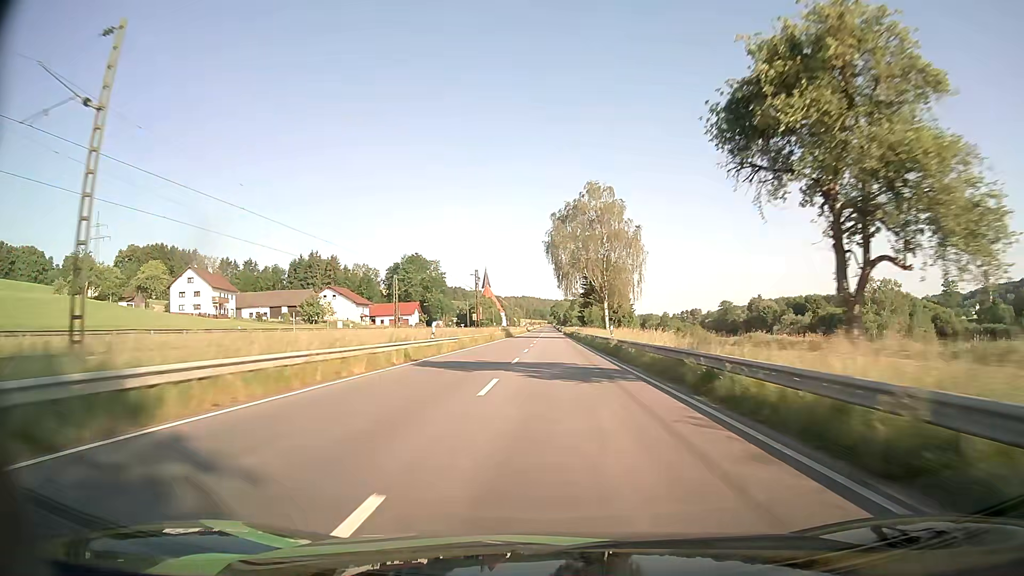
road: primary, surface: asphalt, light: Day
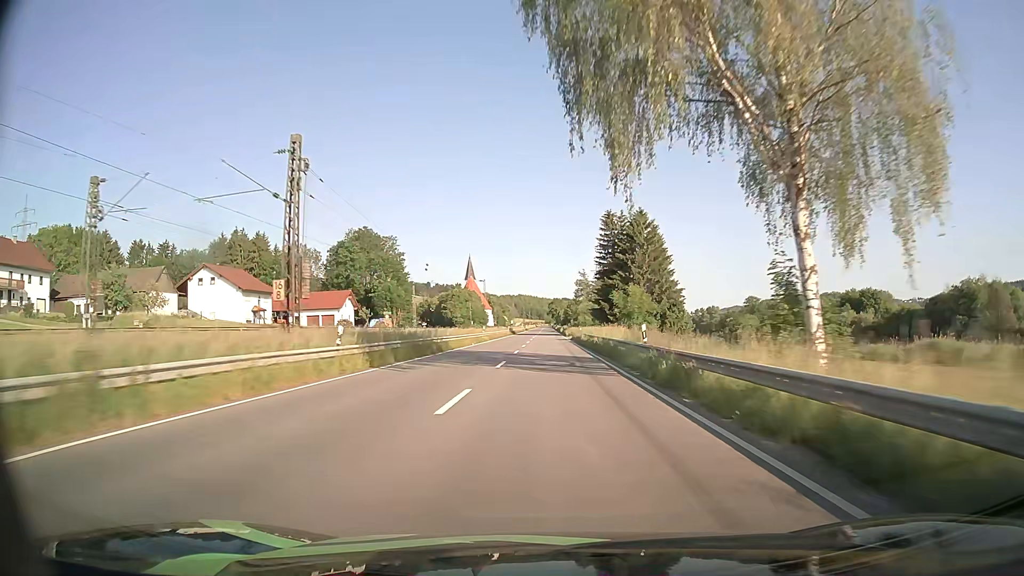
(+0.4, +63.5) m; 0°
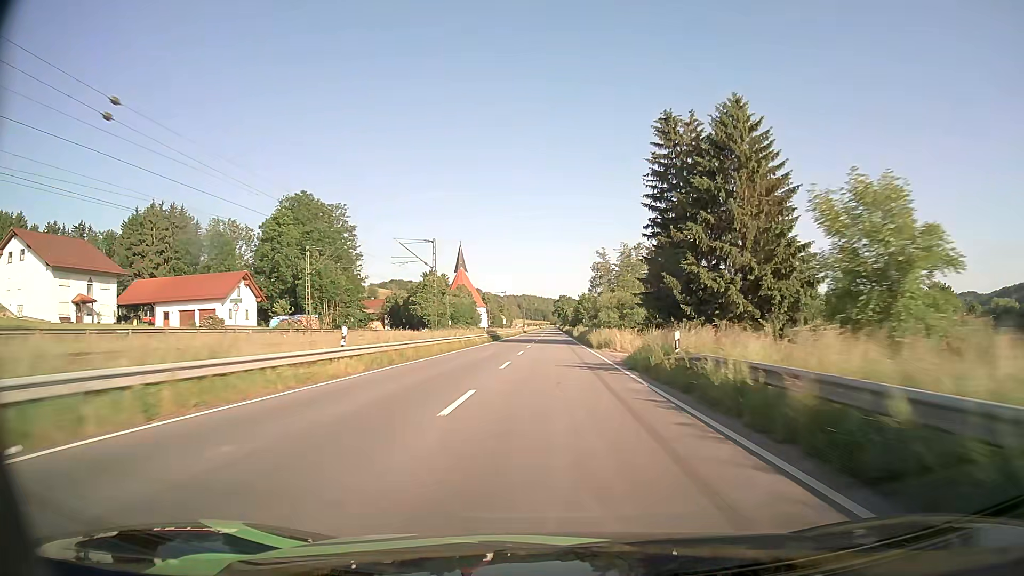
(-0.2, +48.4) m; 0°
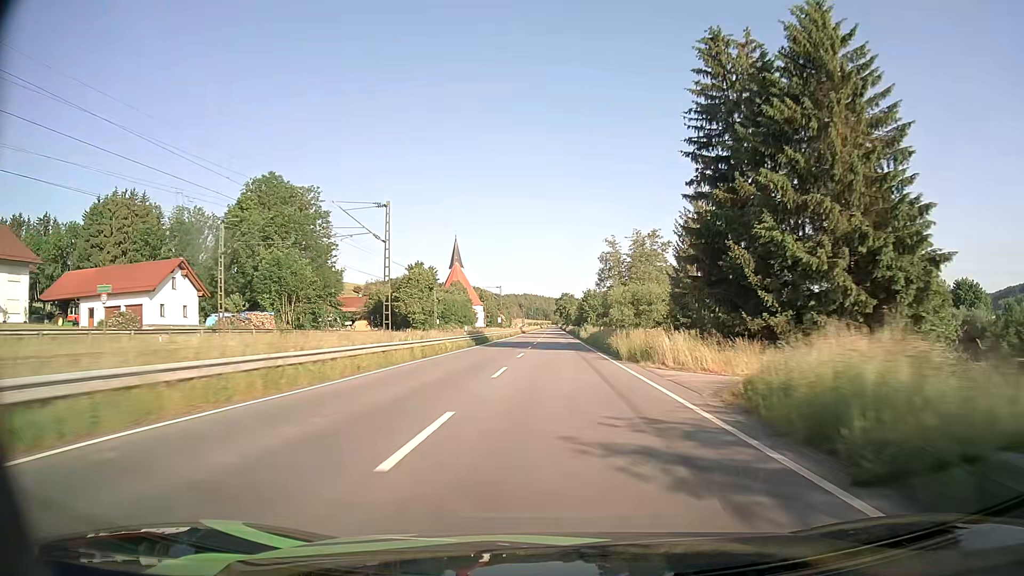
(0.0, +16.3) m; 0°
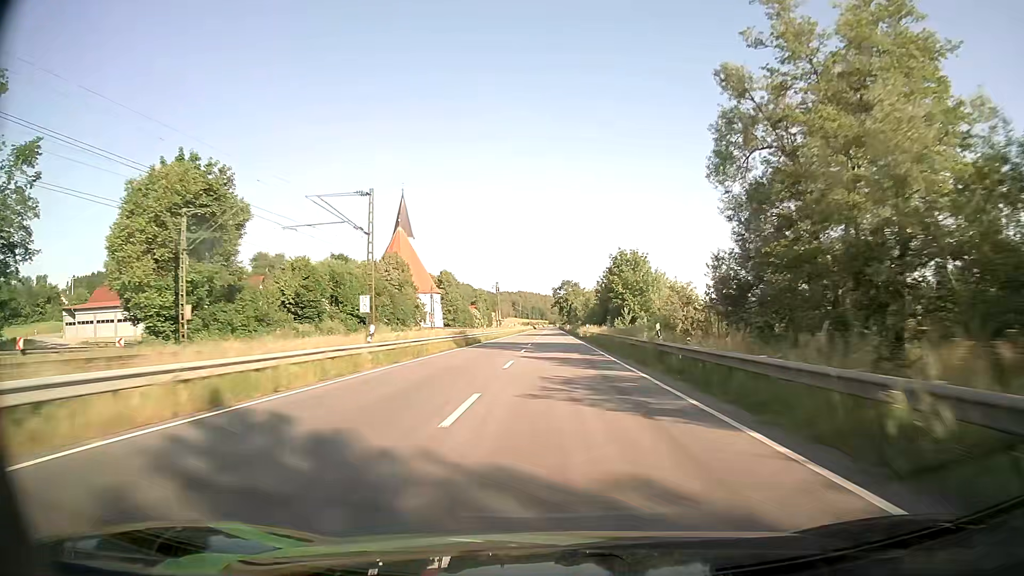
(+0.3, +81.8) m; 0°
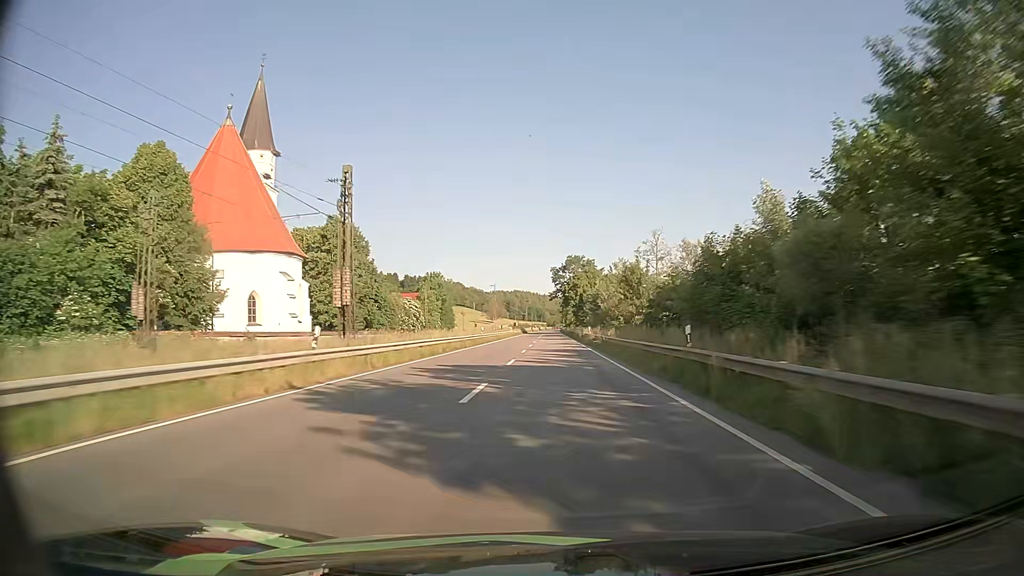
(+0.3, +81.7) m; 0°
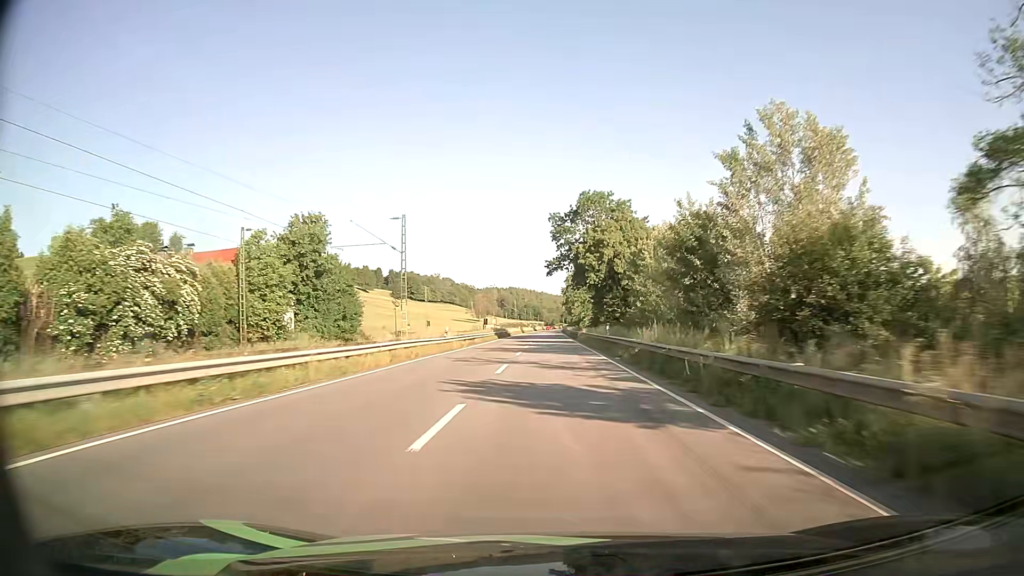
(+0.1, +65.1) m; 0°
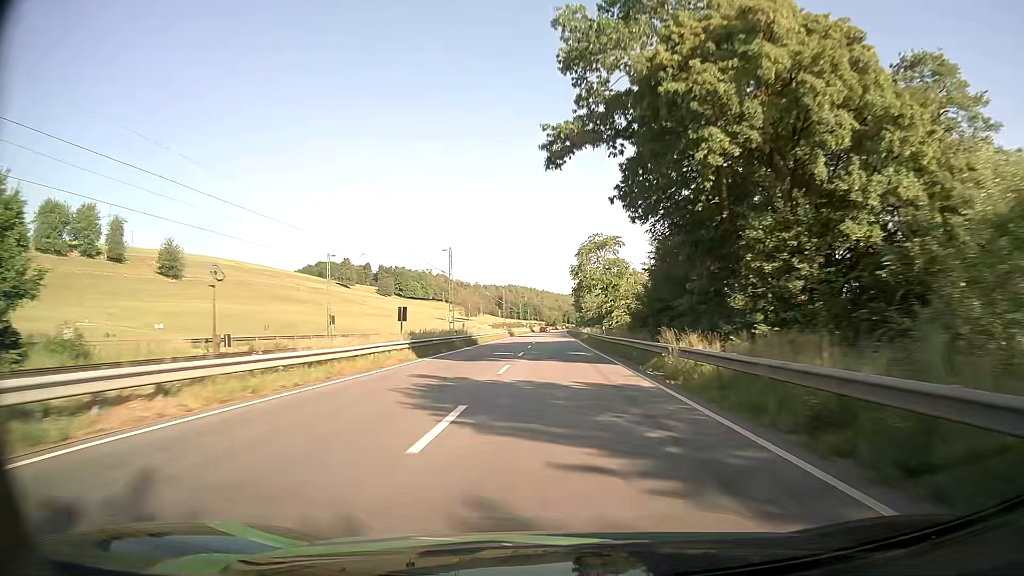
(-0.2, +48.6) m; 0°
(0, +10) (0, +20) (0, +30) (0, +40) (0, +50) (0, +60) (+1, +70) (+1, +80) (+1, +90) (+1, +100) m
